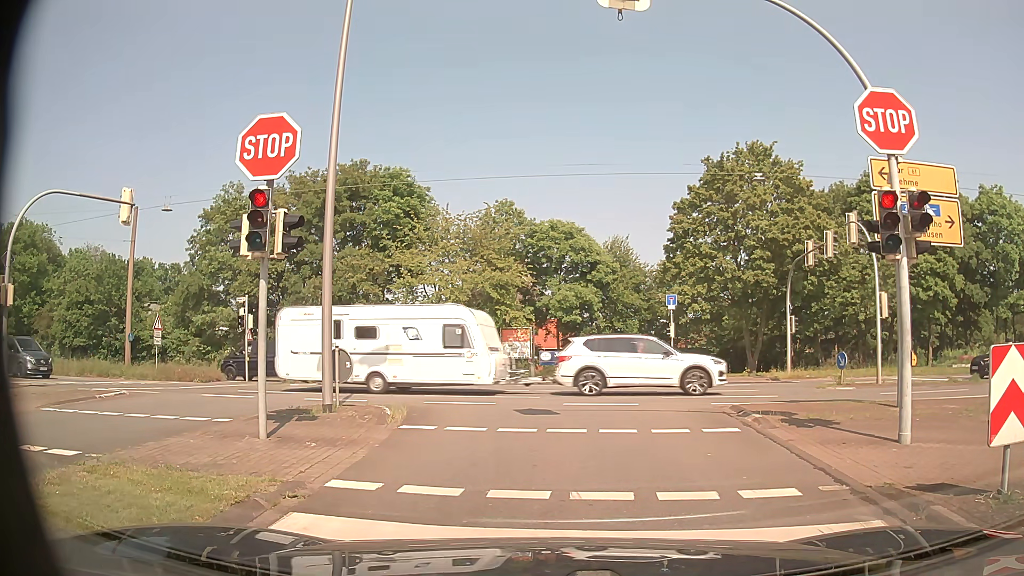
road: residential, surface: asphalt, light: Day
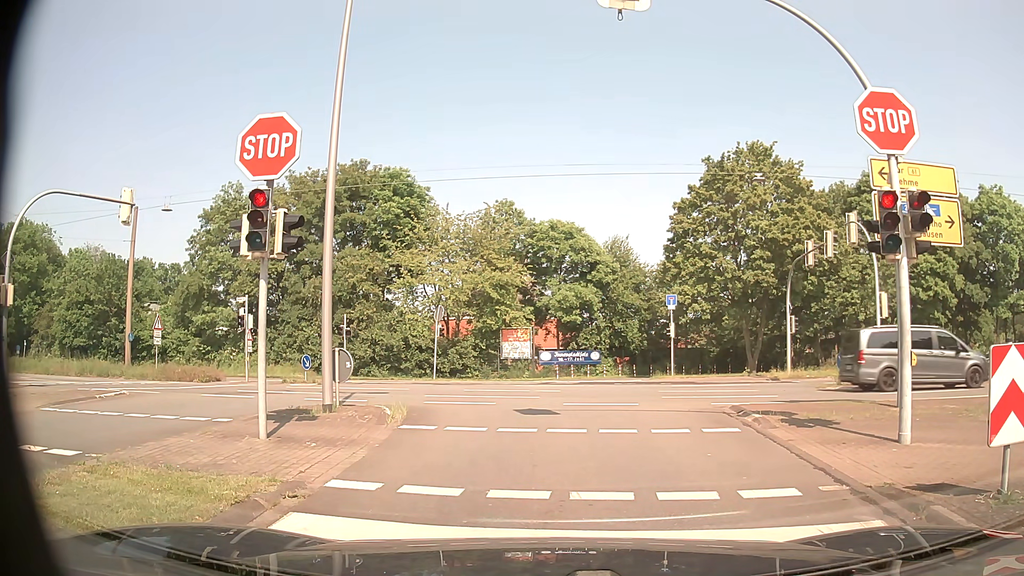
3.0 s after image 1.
(0.0, 0.0) m; 0°
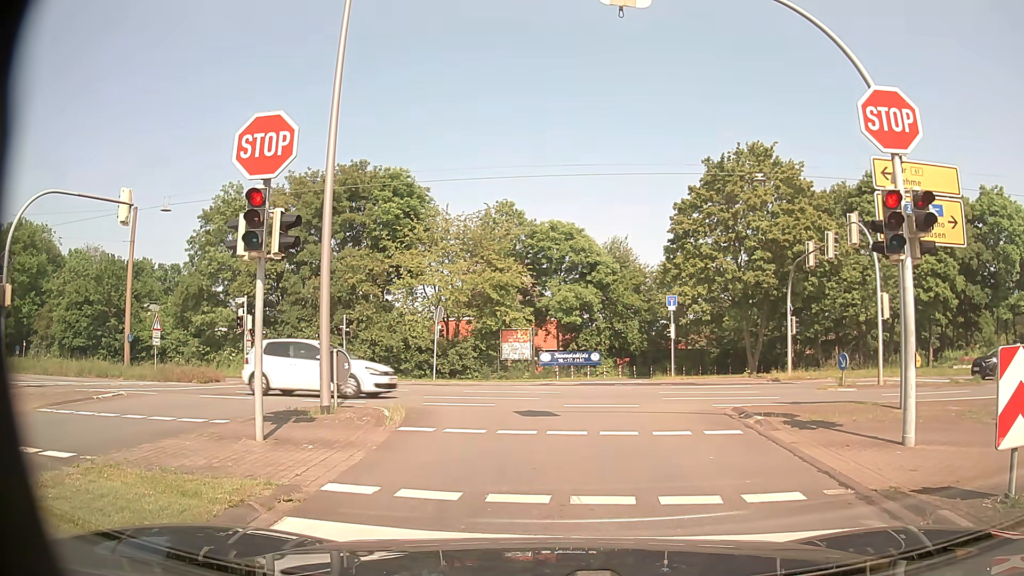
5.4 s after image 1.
(0.0, +0.1) m; 0°
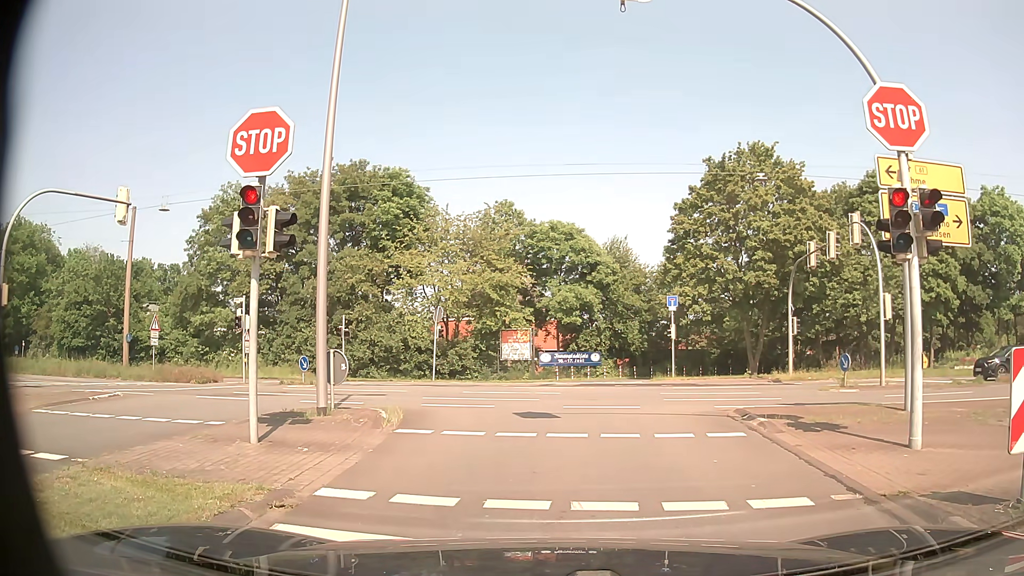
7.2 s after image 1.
(0.0, +0.2) m; 0°
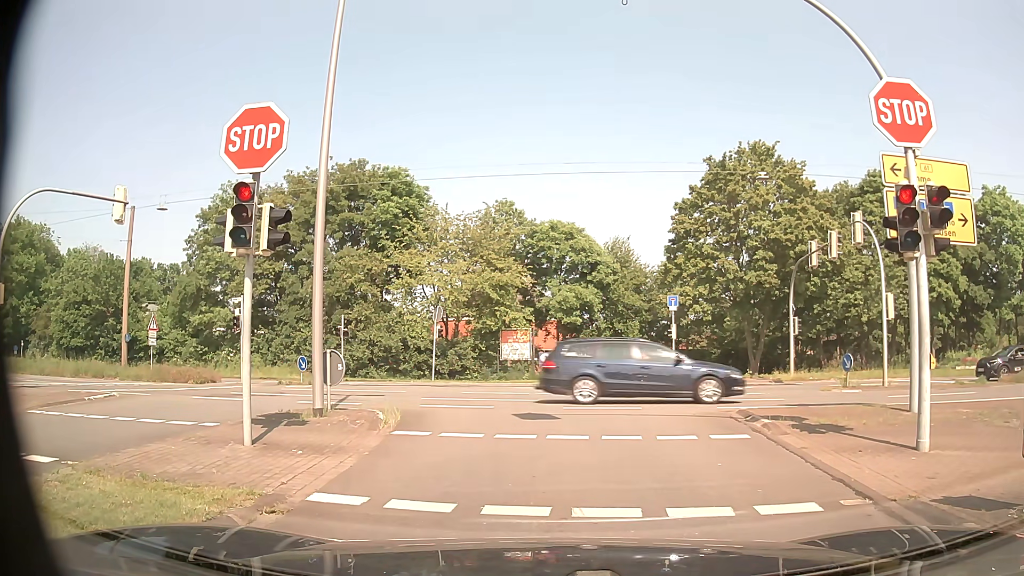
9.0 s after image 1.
(0.0, +0.2) m; 0°
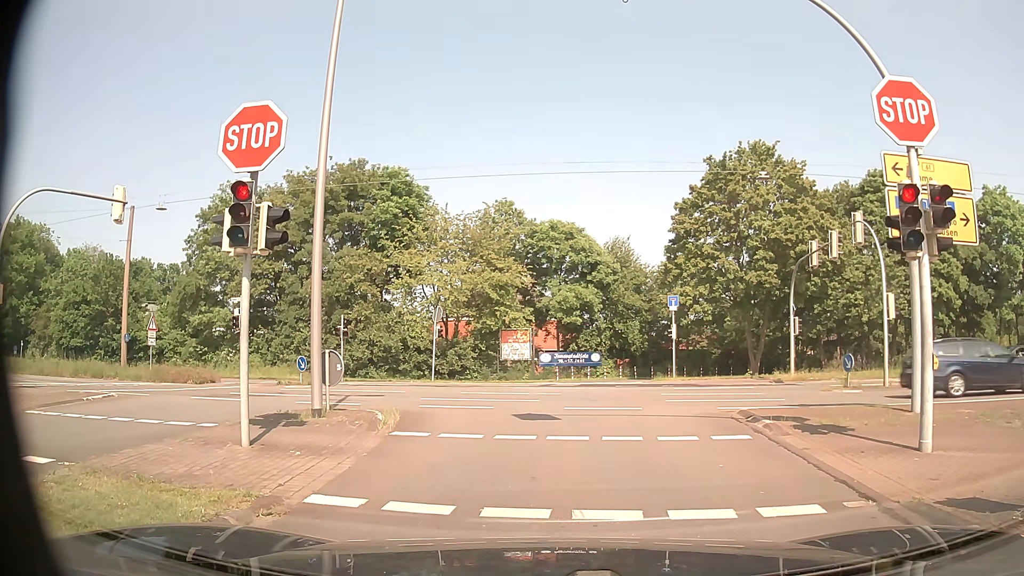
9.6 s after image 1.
(0.0, +0.1) m; 0°
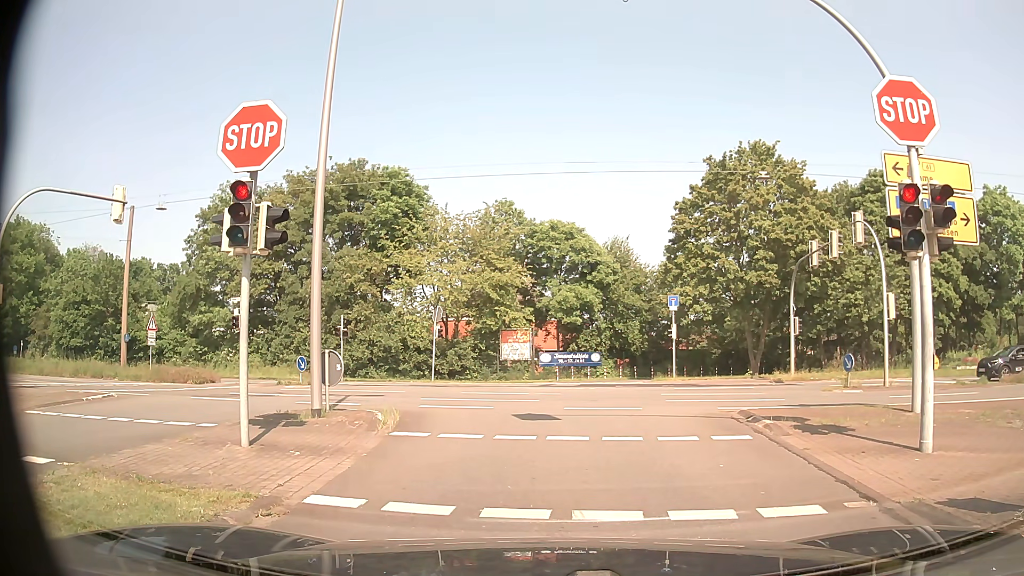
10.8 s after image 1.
(0.0, +0.1) m; 0°
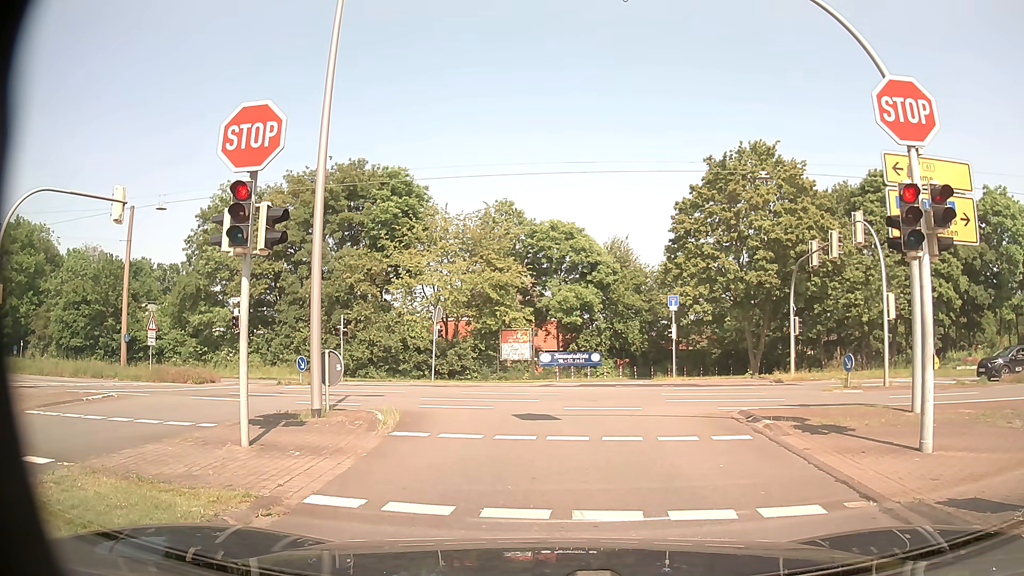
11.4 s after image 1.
(0.0, 0.0) m; 0°
